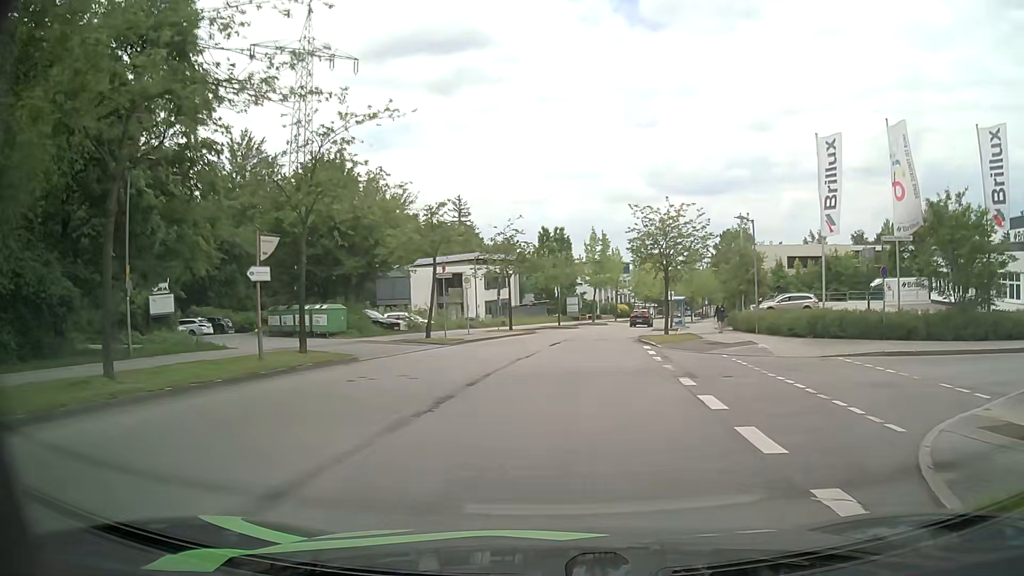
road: residential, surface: asphalt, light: Day
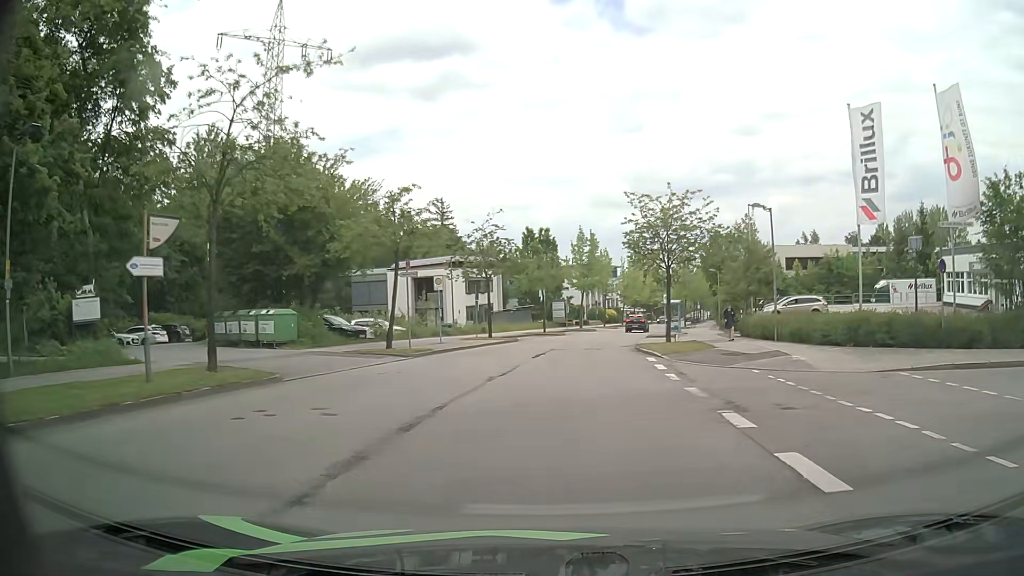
(0.0, +4.6) m; 0°
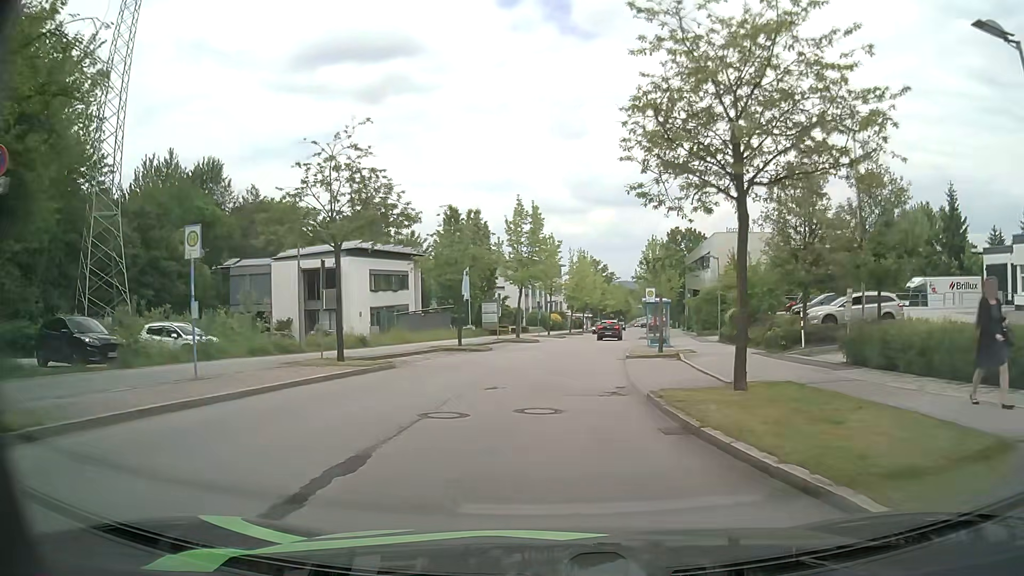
(+1.0, +18.3) m; +5°
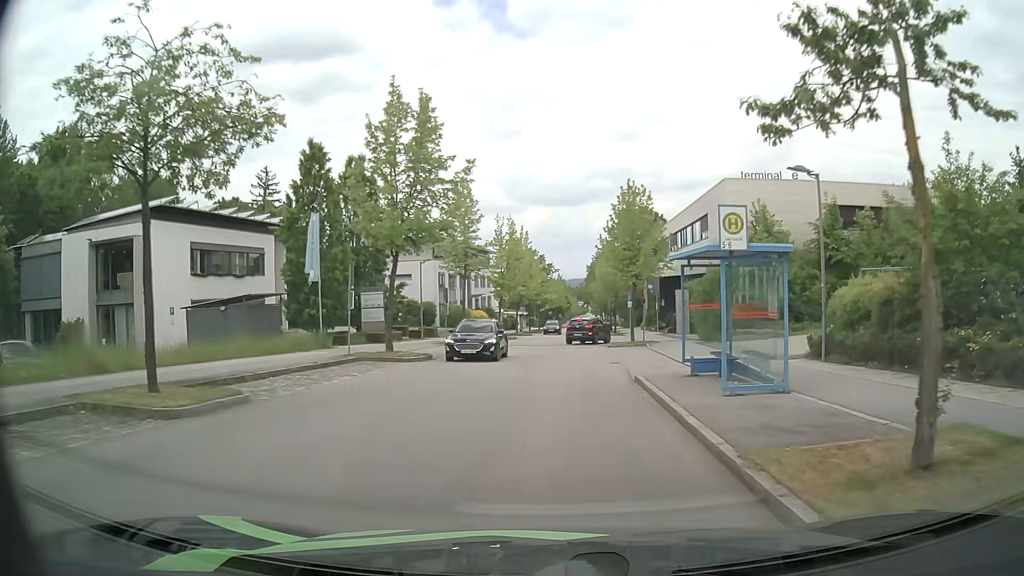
(+1.1, +22.8) m; +6°
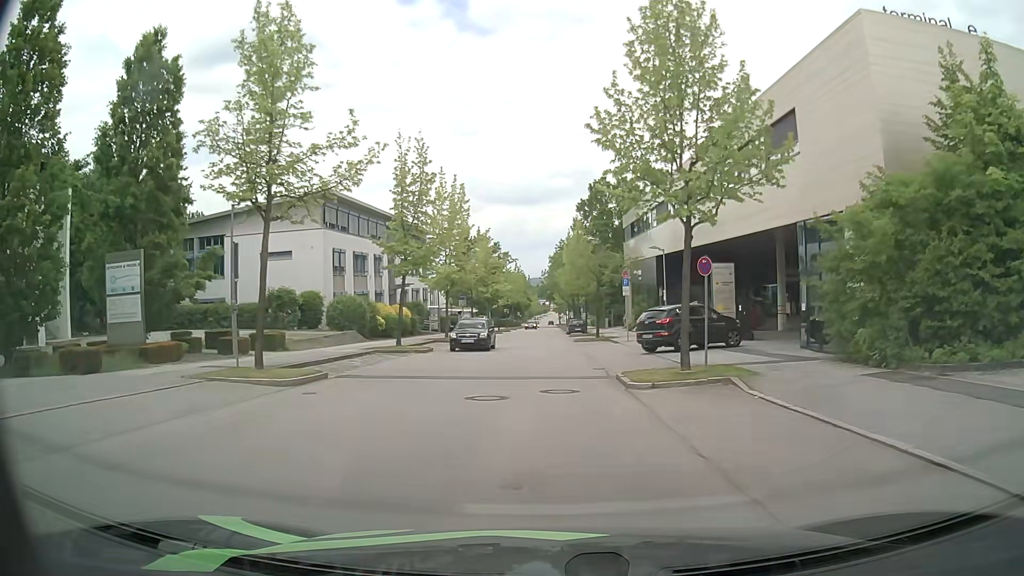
(+0.8, +22.8) m; +4°
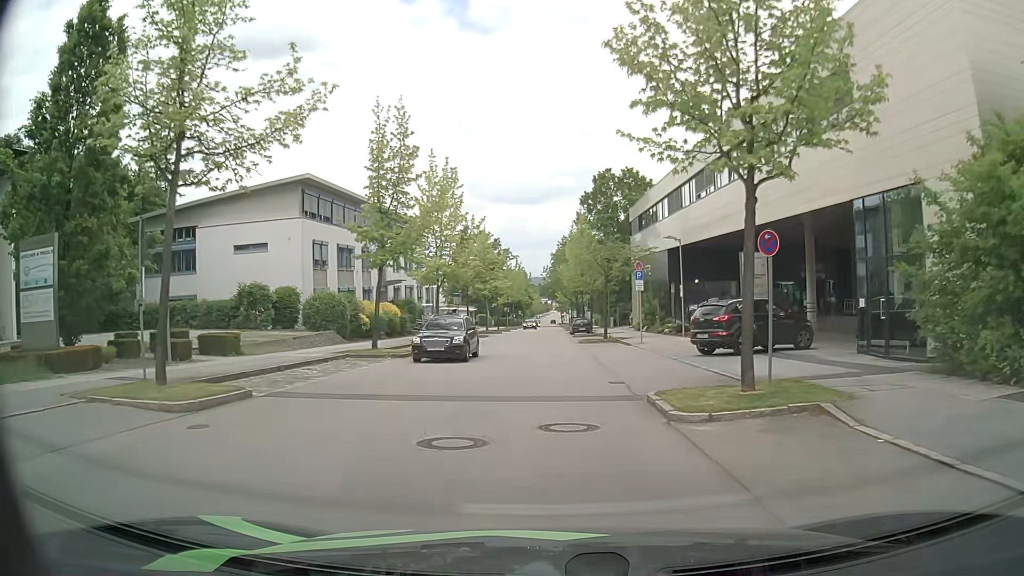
(0.0, +4.4) m; -1°
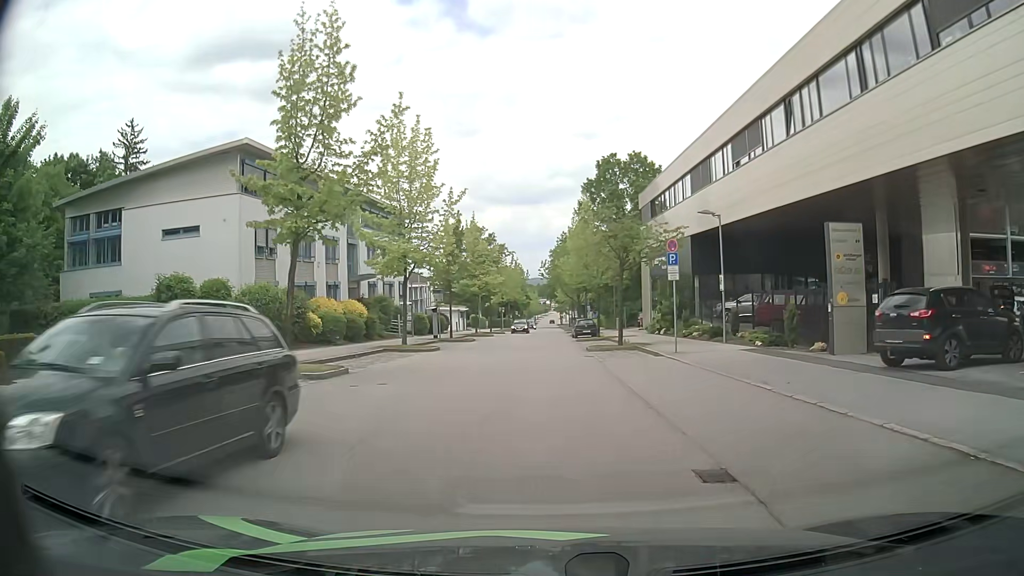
(0.0, +8.5) m; 0°
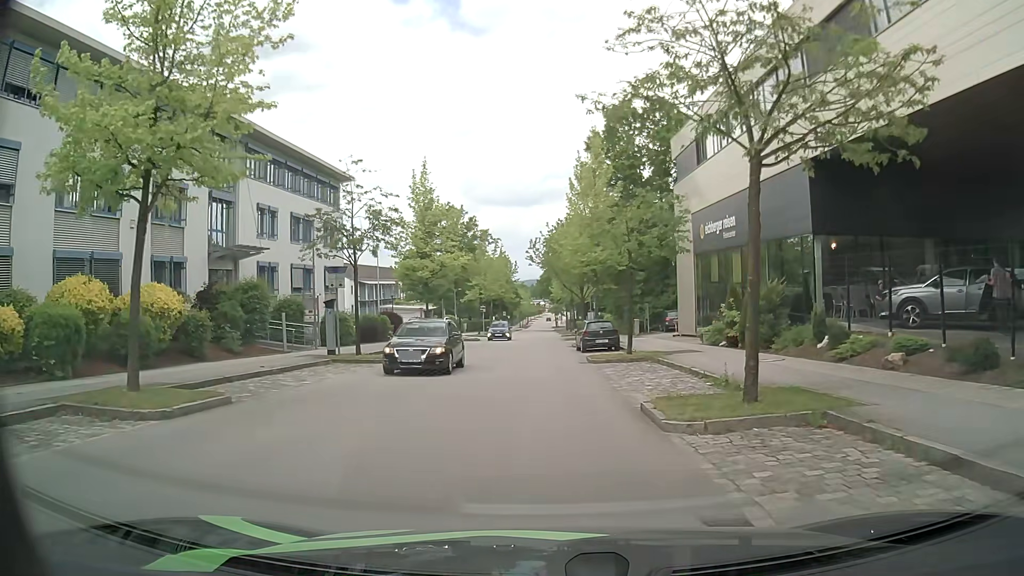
(+0.3, +20.2) m; +1°
(0, +10) (0, +20) (-1, +30) (-1, +40) (-1, +50) (-1, +60) (0, +70) (0, +80) (0, +90) (0, +100) m
